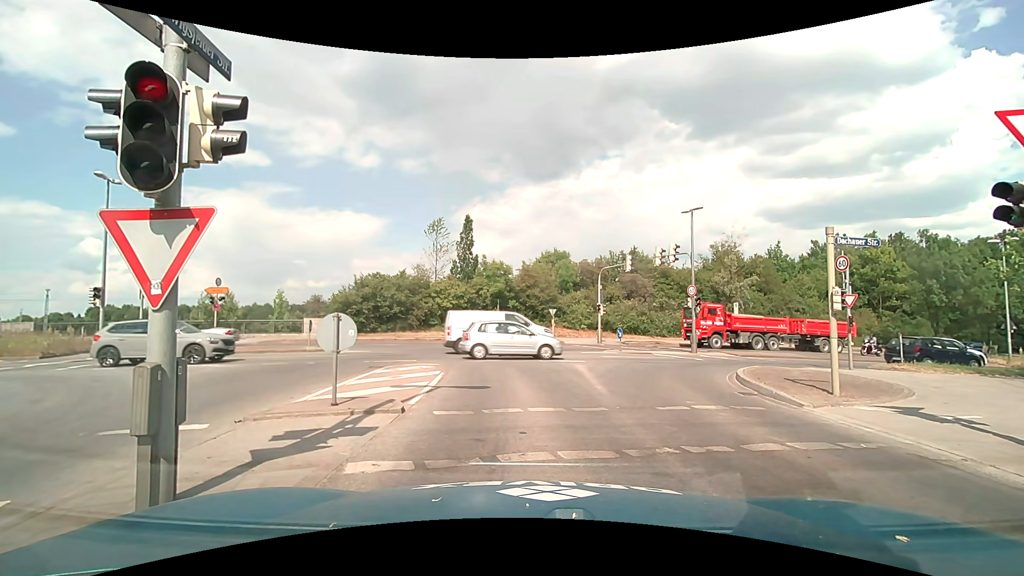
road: tertiary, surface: asphalt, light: Day
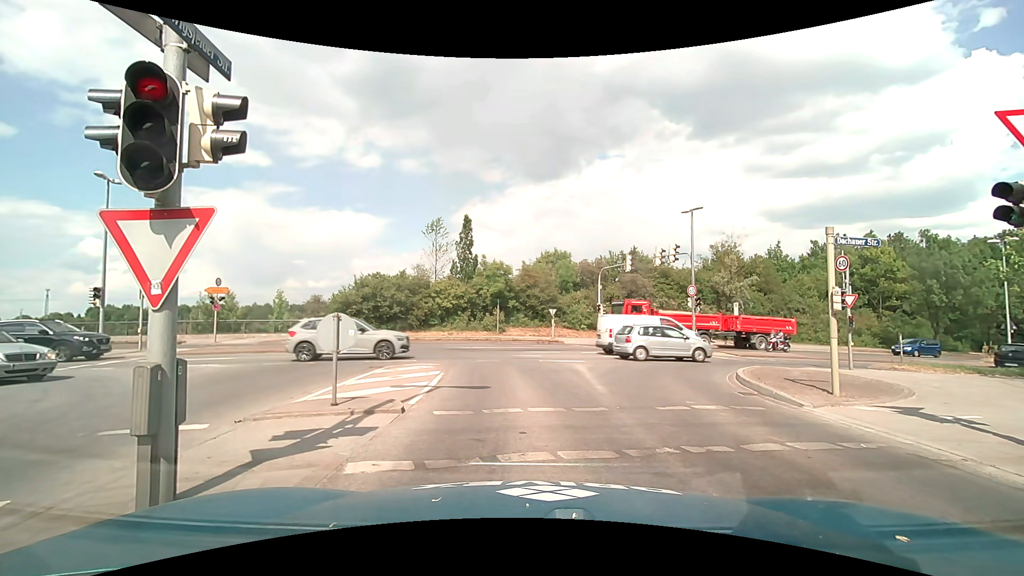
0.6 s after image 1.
(0.0, 0.0) m; 0°
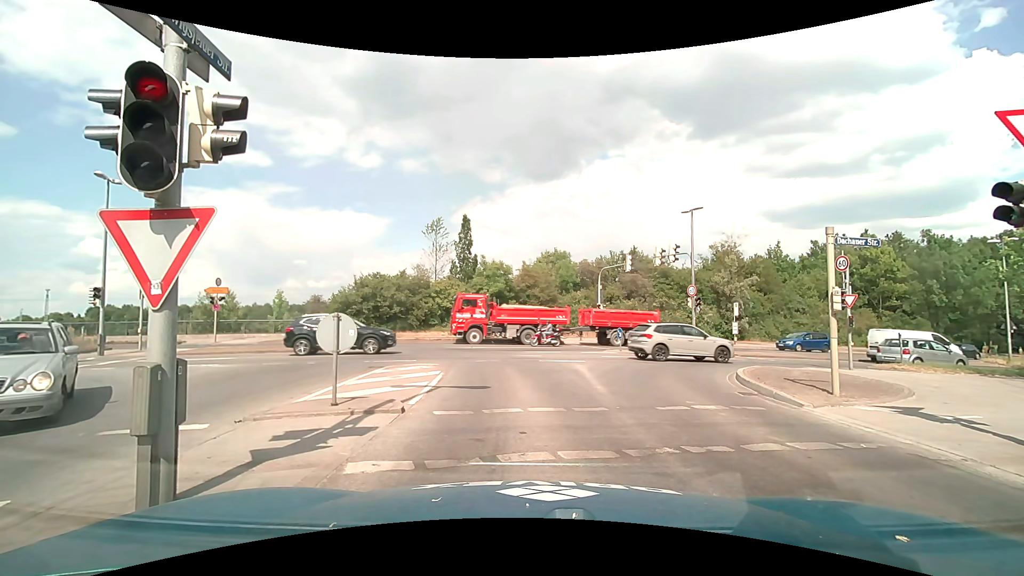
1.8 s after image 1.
(0.0, 0.0) m; 0°
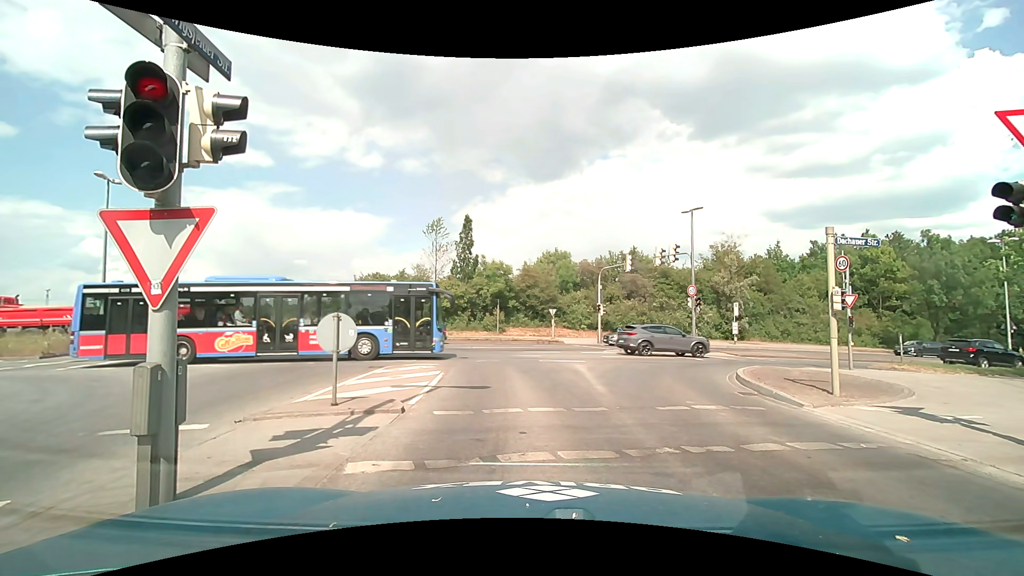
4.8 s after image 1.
(0.0, 0.0) m; 0°
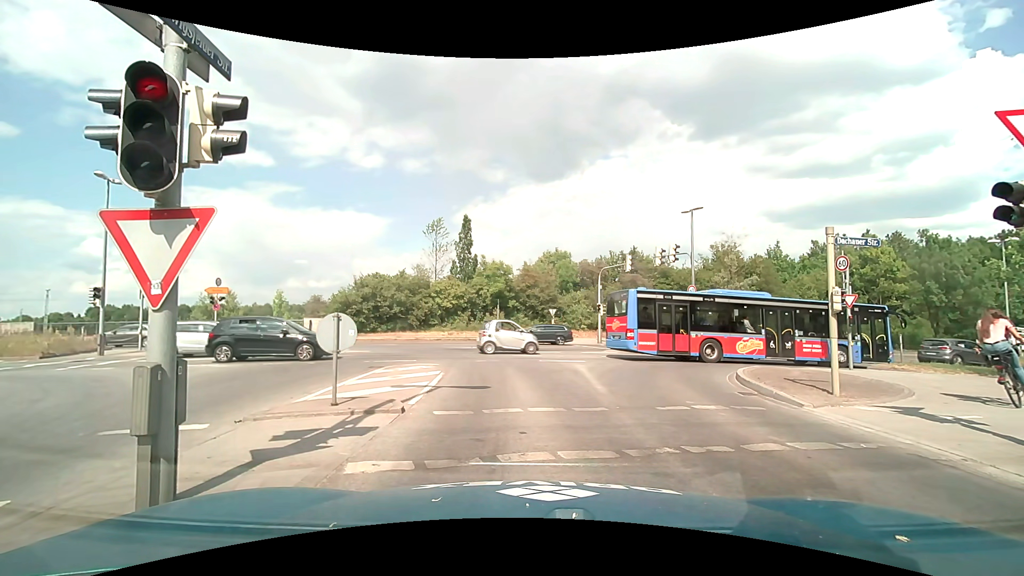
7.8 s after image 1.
(0.0, 0.0) m; 0°
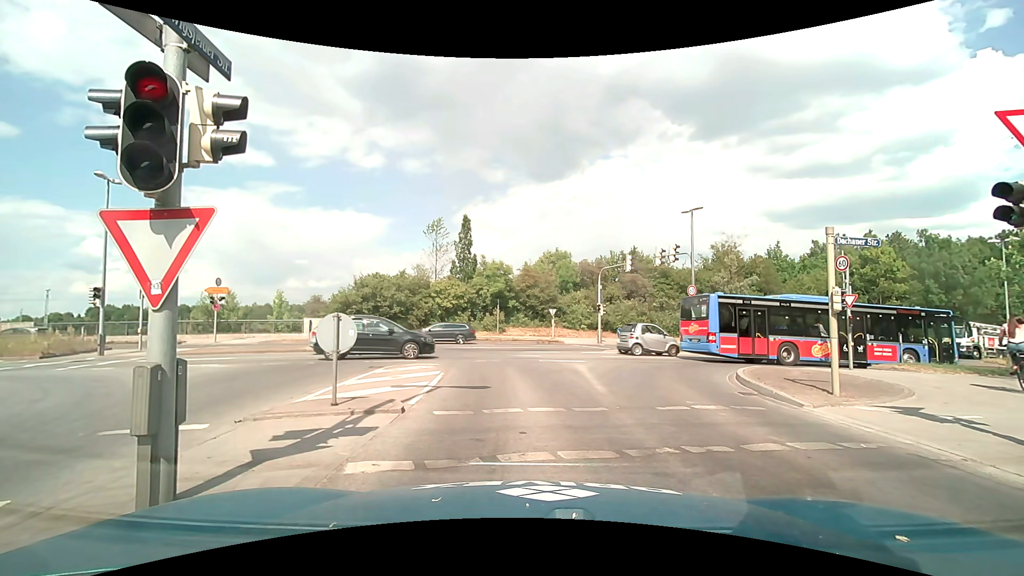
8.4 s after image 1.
(0.0, 0.0) m; 0°
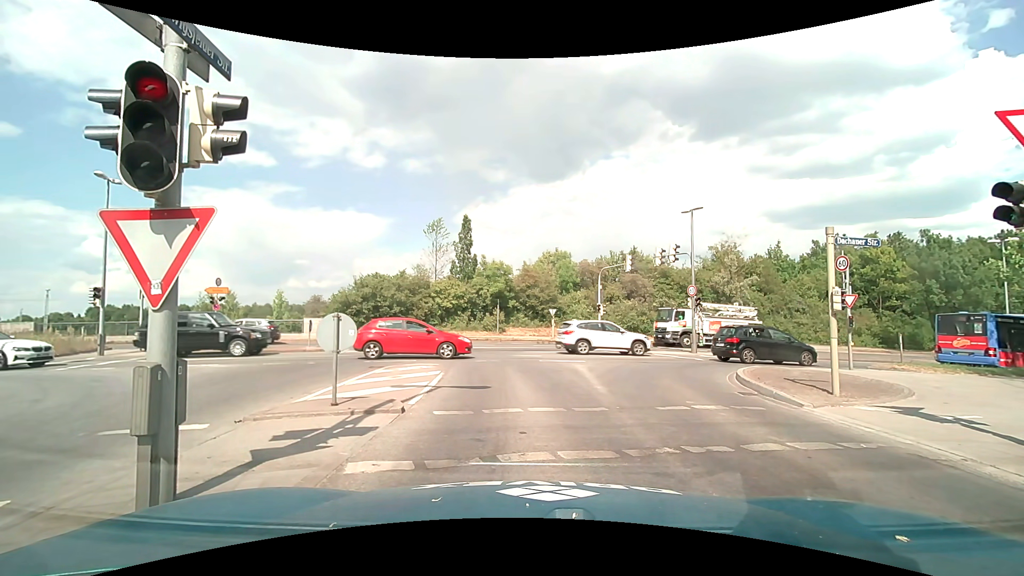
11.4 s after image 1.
(0.0, 0.0) m; 0°
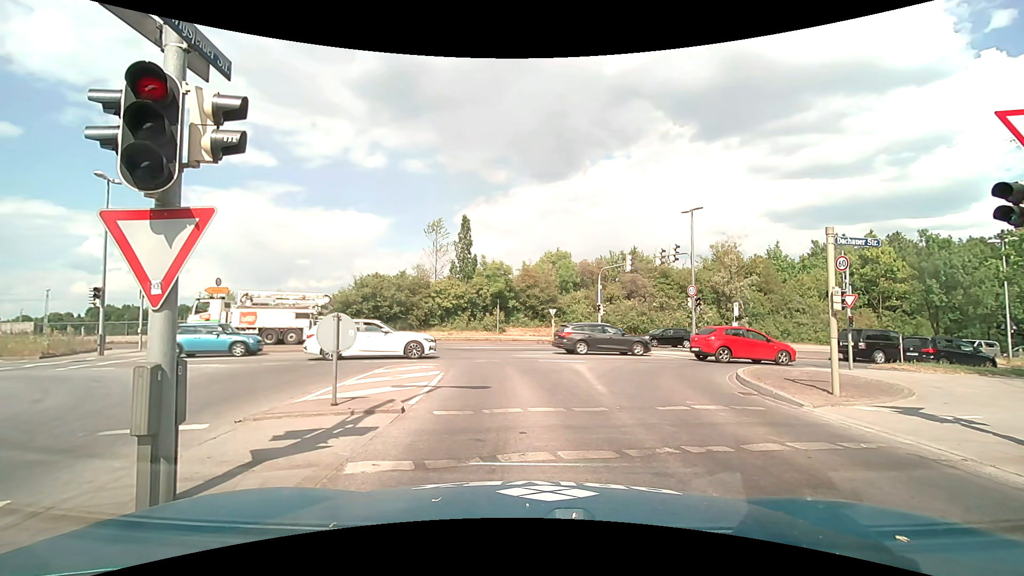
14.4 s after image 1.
(0.0, 0.0) m; 0°
(0, +10) (-1, +20) (-6, +28) (-15, +33) (-25, +33) (-35, +33) (-45, +32) (-55, +32) (-65, +32) (-75, +32) m
